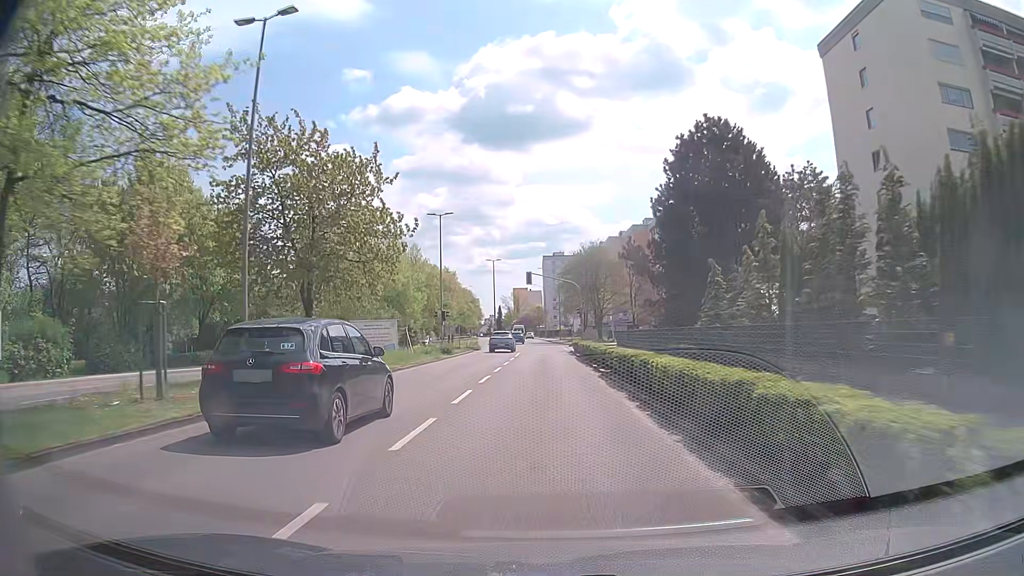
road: tertiary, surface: asphalt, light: Day
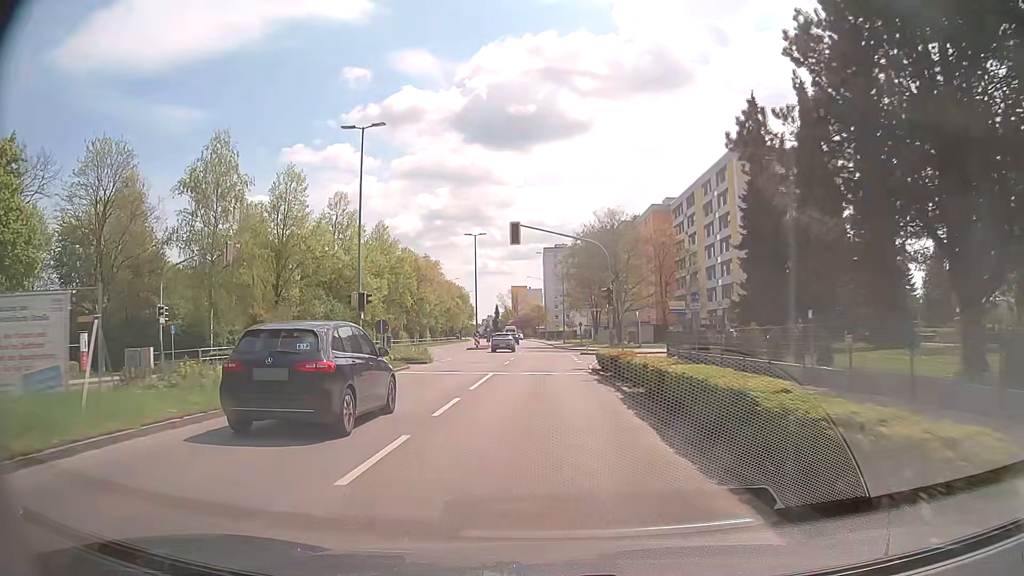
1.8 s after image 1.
(-0.1, +23.3) m; 0°
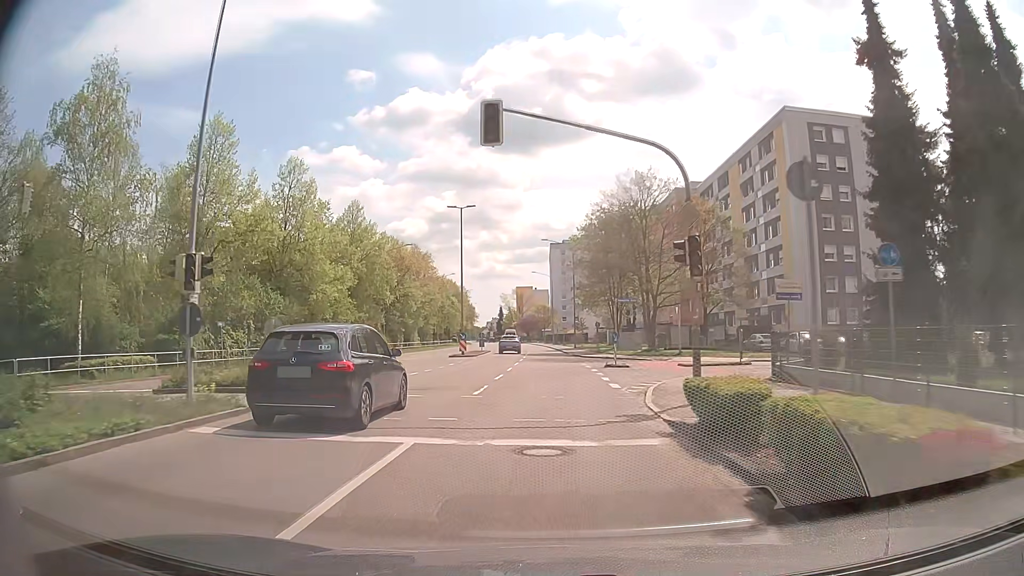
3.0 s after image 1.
(-0.1, +15.4) m; -1°
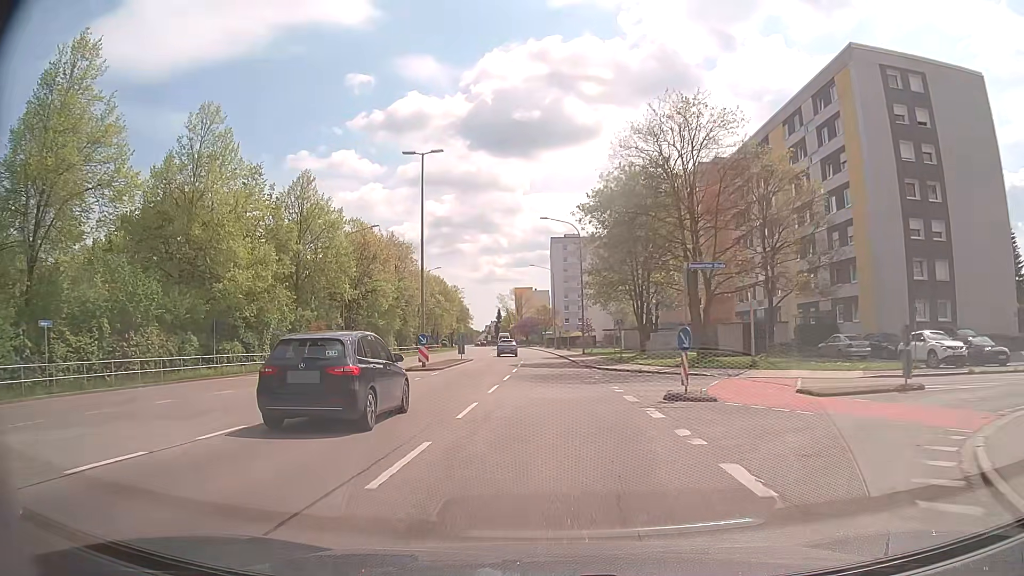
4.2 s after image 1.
(0.0, +15.9) m; -1°
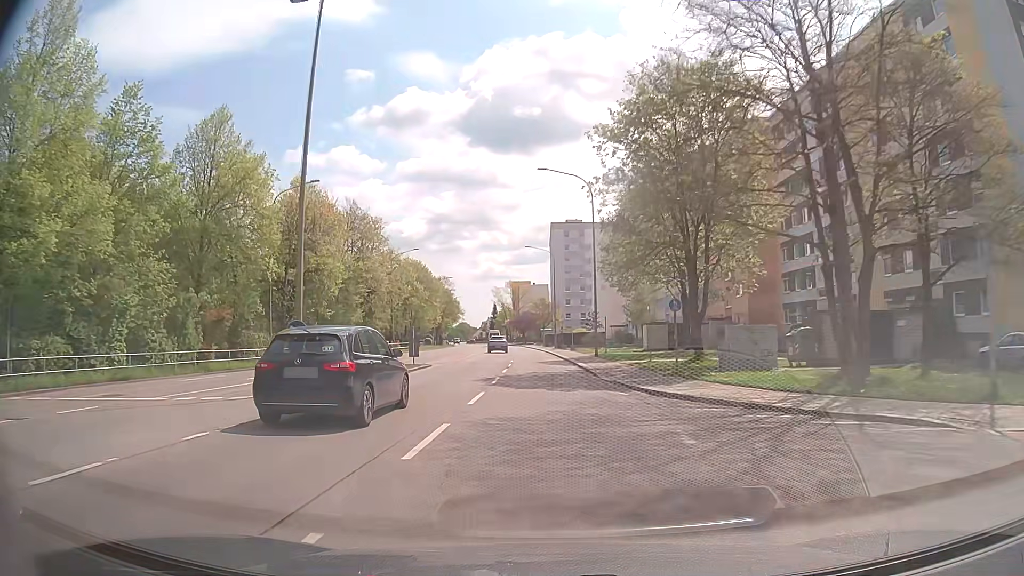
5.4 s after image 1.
(+0.2, +16.9) m; +1°
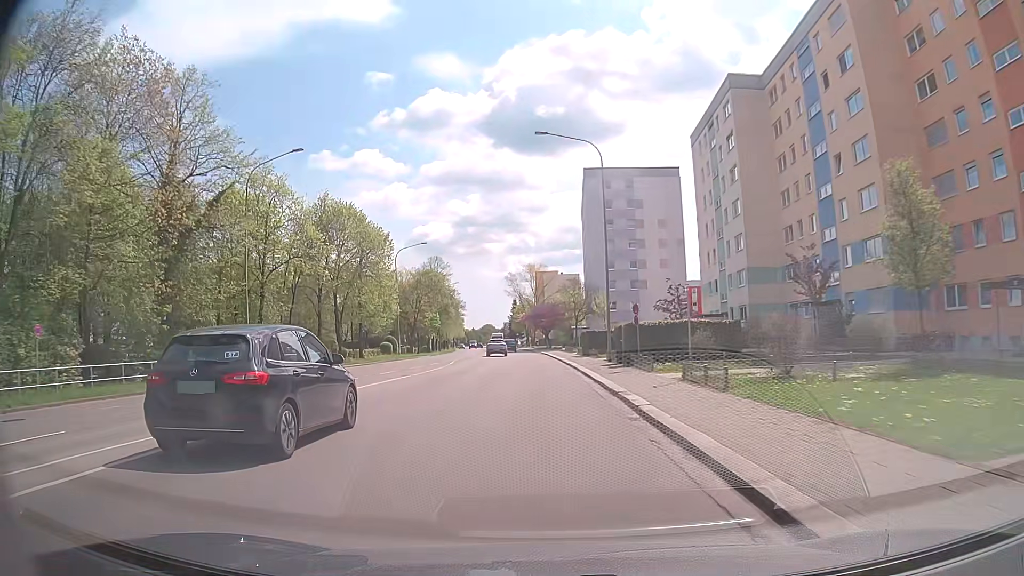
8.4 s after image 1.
(-0.7, +46.1) m; -3°
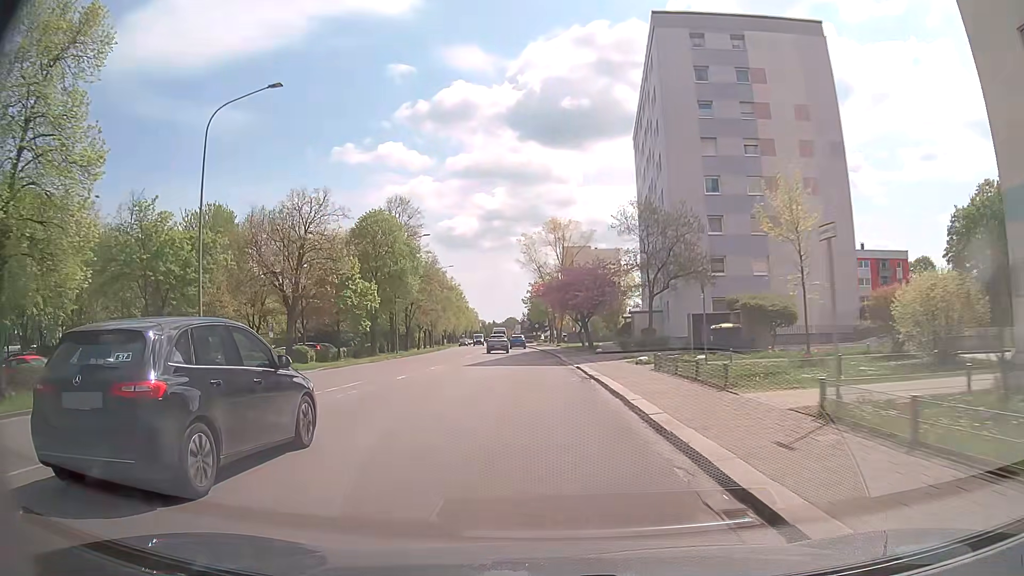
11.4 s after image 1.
(-0.8, +46.6) m; -2°
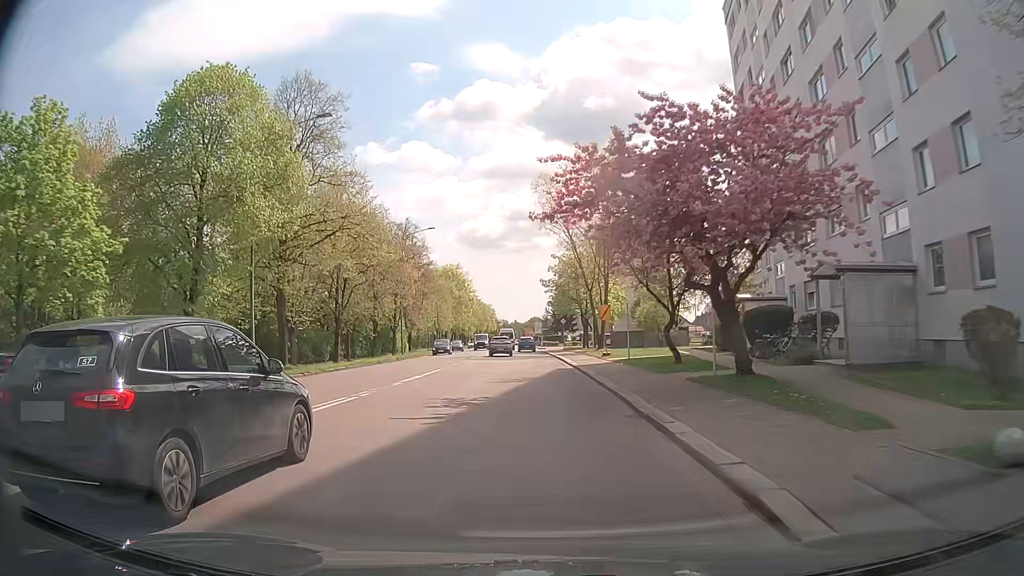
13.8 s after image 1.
(-0.9, +35.6) m; -3°
(0, +10) (0, +20) (0, +30) (-1, +40) (-1, +50) (-1, +60) (-2, +70) (-2, +80) (-3, +90) (-4, +100) m
